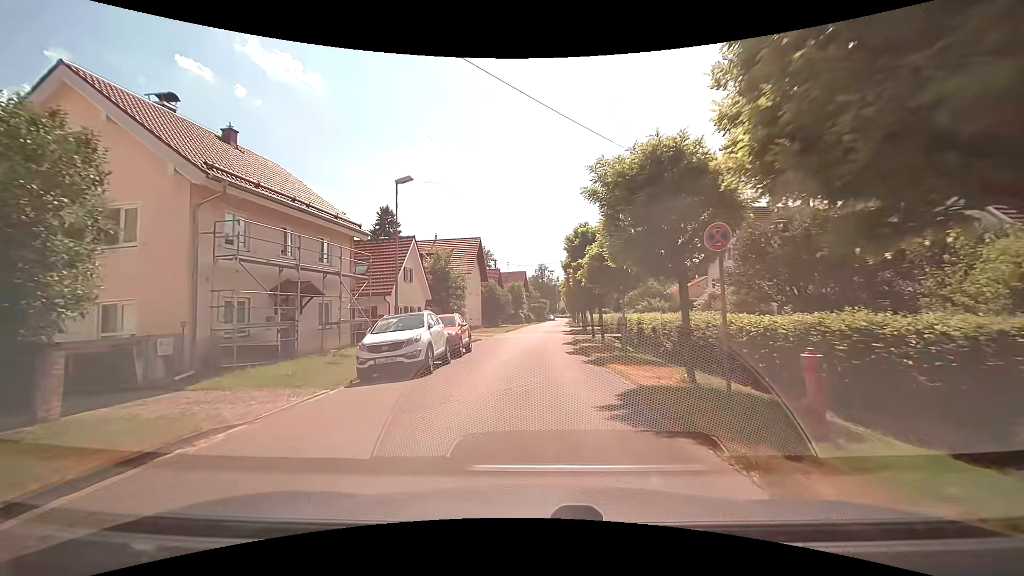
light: Day
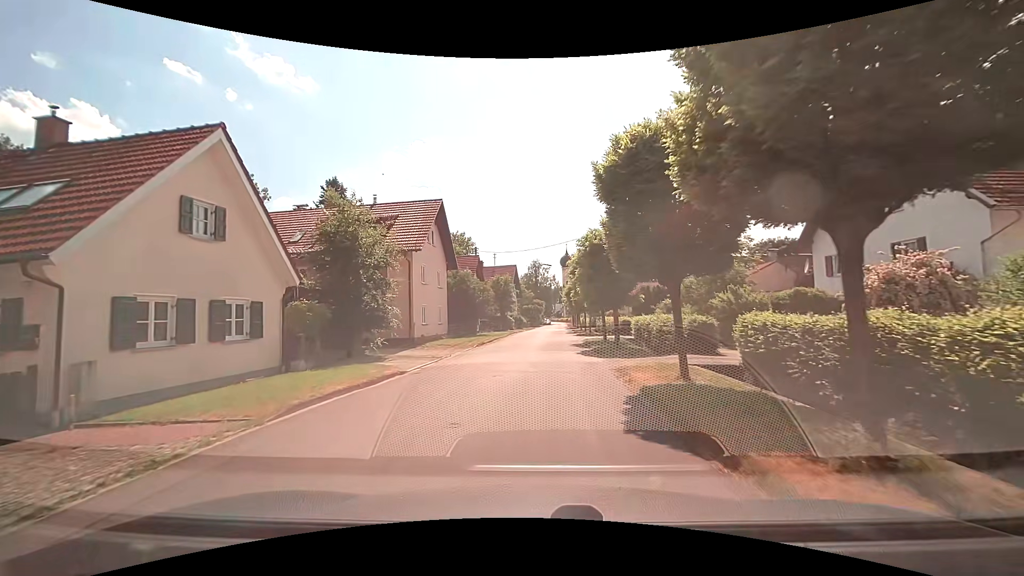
(+0.1, +19.1) m; 0°
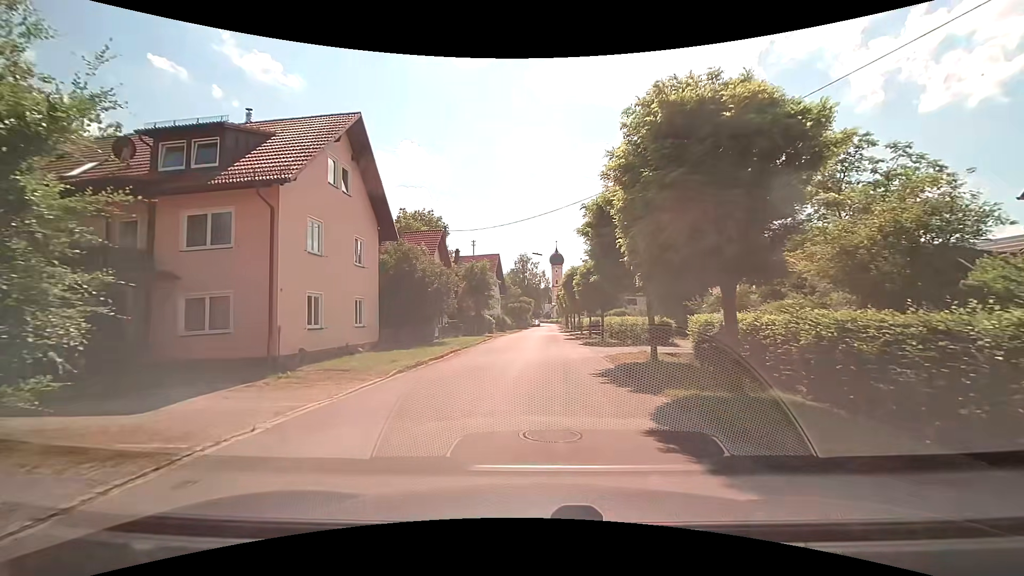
(+0.3, +14.9) m; +2°
(0, +10) (0, +20) (0, +30) (+1, +40) (+1, +50) (+1, +60) (+1, +70) (+2, +80) (+2, +90) (+2, +100) m
